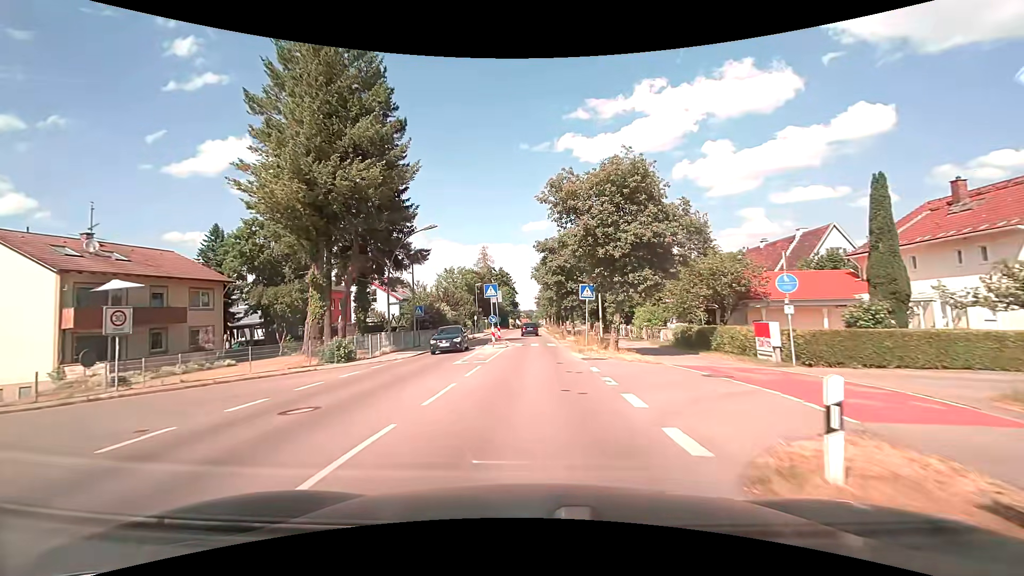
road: tertiary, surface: asphalt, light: Day
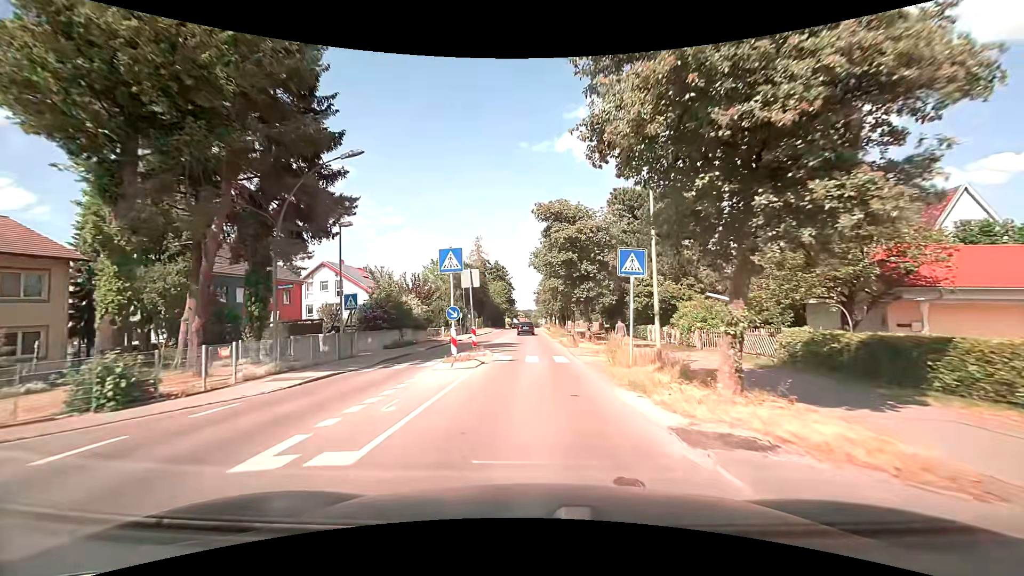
(+0.1, +13.0) m; +1°
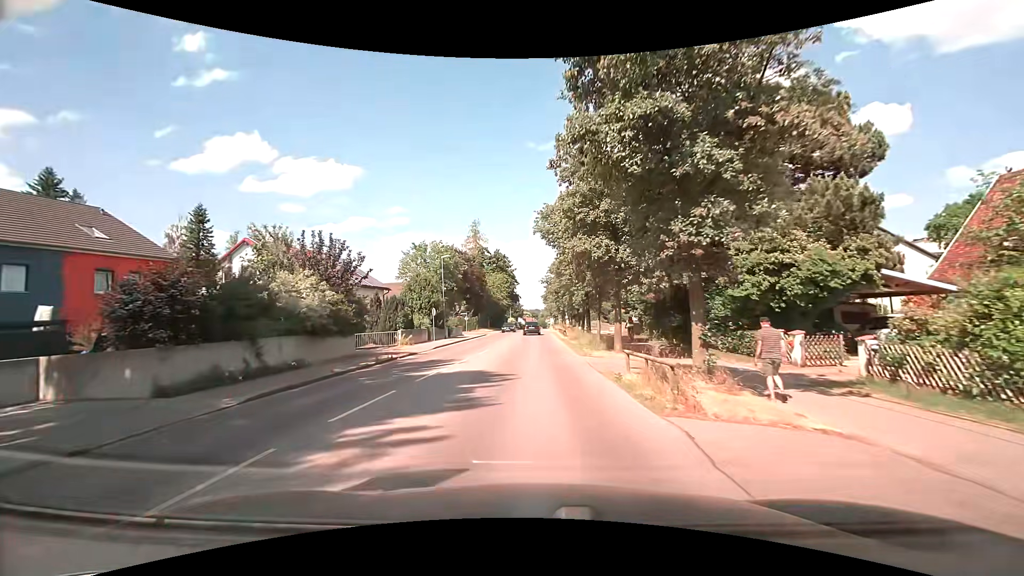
(-0.2, +18.9) m; -1°
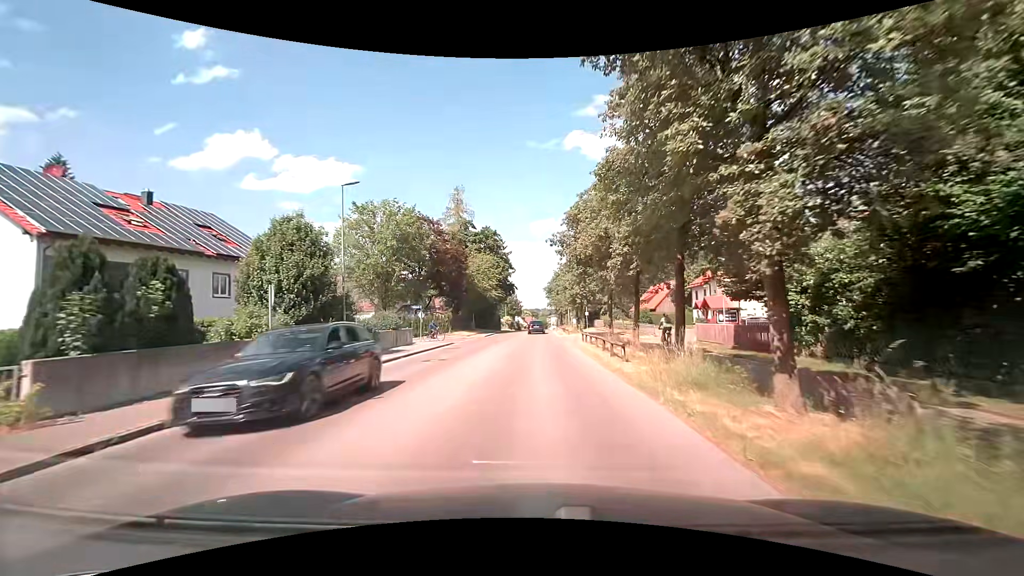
(-0.2, +24.8) m; -1°
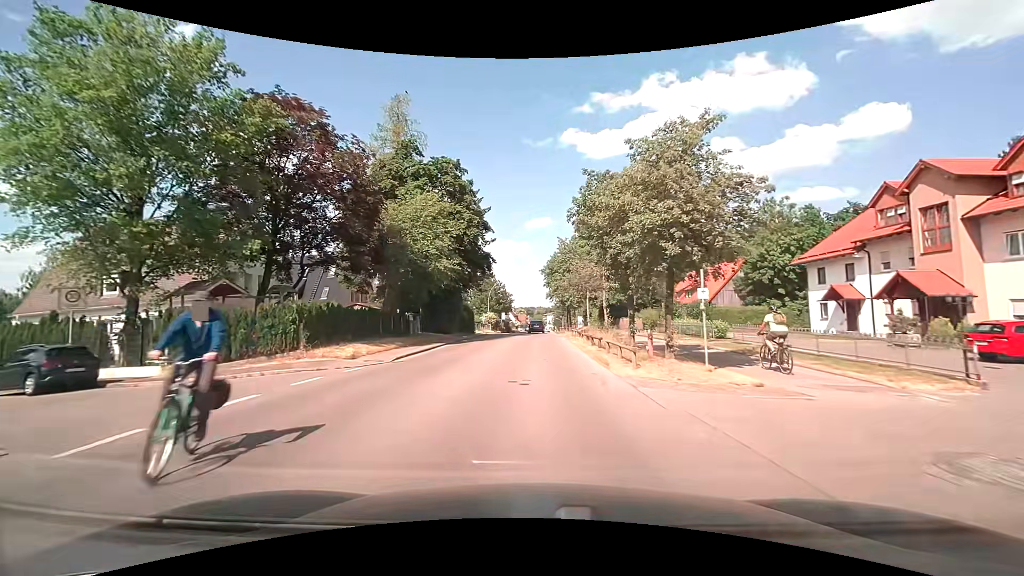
(+0.5, +31.0) m; +1°
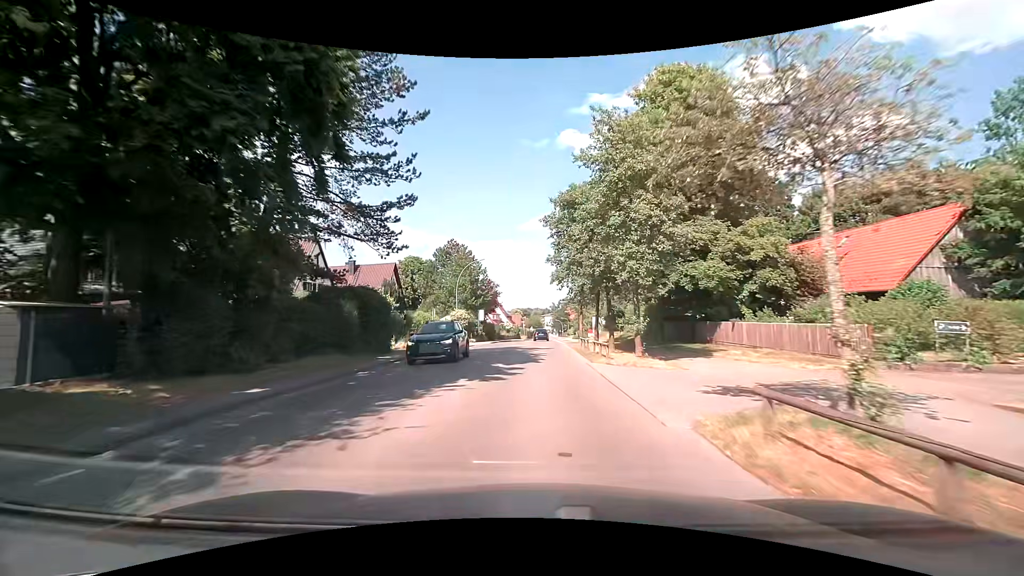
(-0.1, +31.2) m; 0°
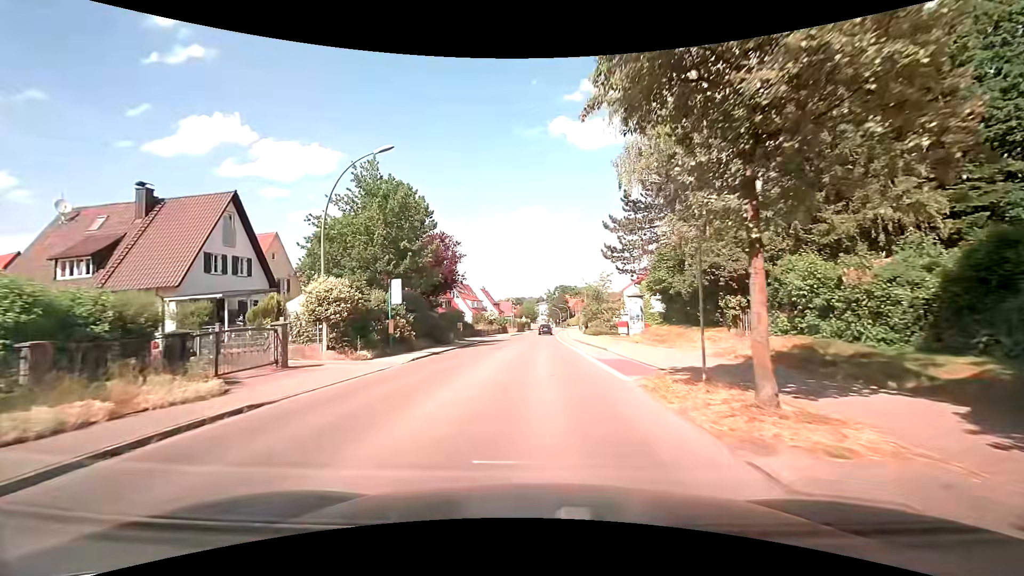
(+0.1, +31.4) m; 0°
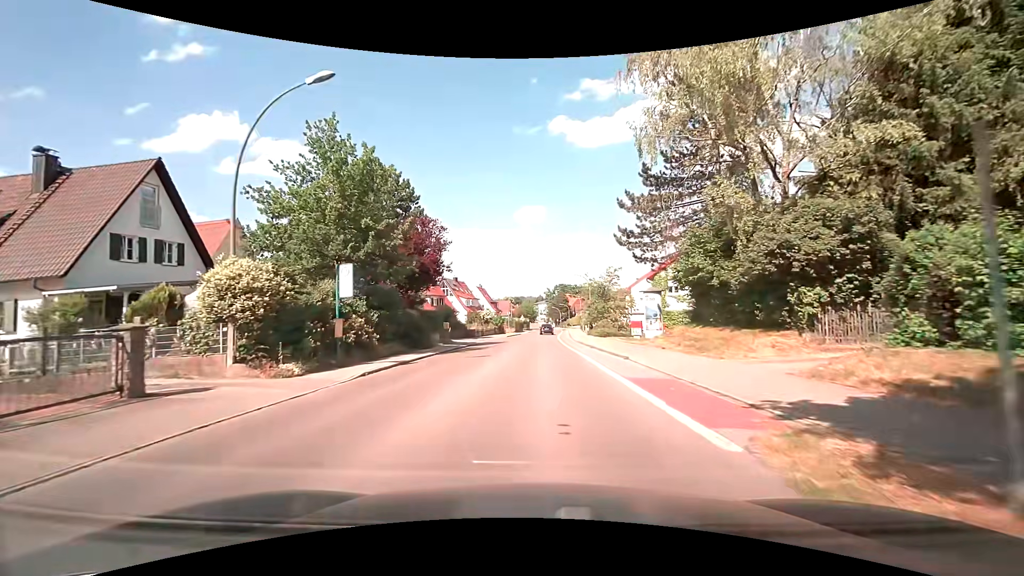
(0.0, +6.1) m; 0°
(0, +10) (0, +20) (0, +30) (0, +40) (0, +50) (+1, +60) (+1, +70) (+2, +80) (+3, +90) (+3, +100) m
